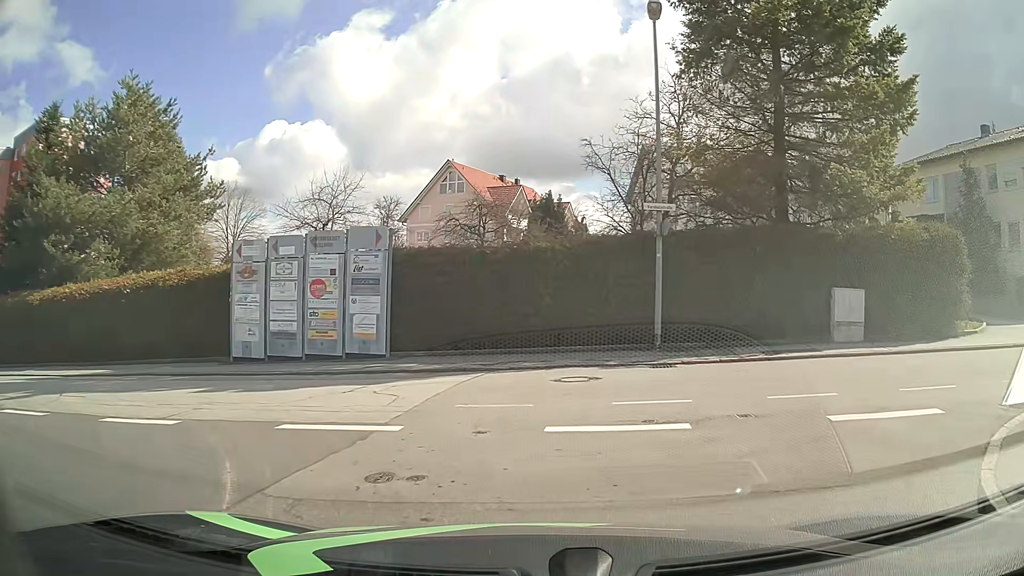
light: Day
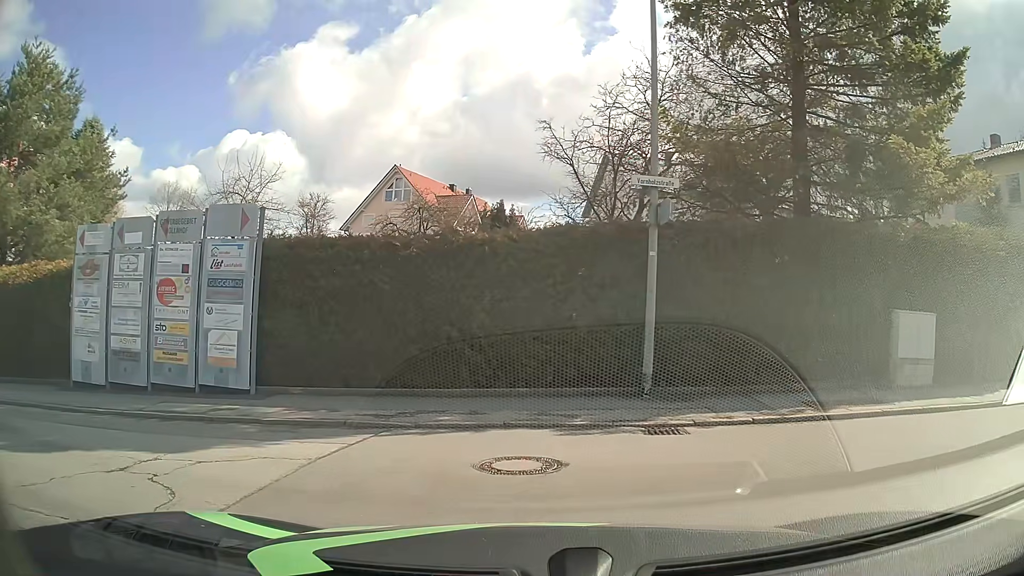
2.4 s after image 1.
(+0.3, +4.8) m; +5°
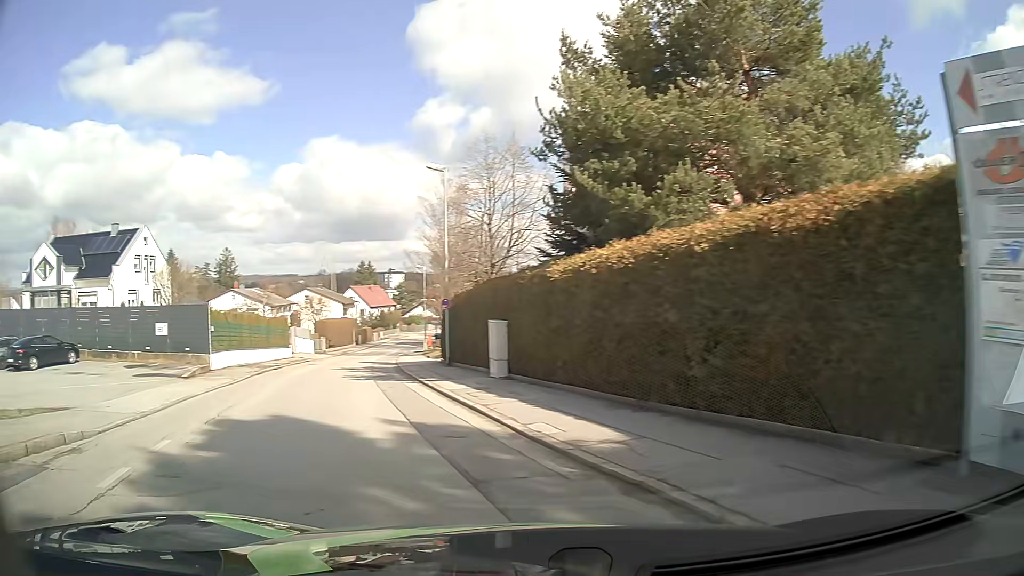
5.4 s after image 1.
(-5.1, +7.8) m; -67°
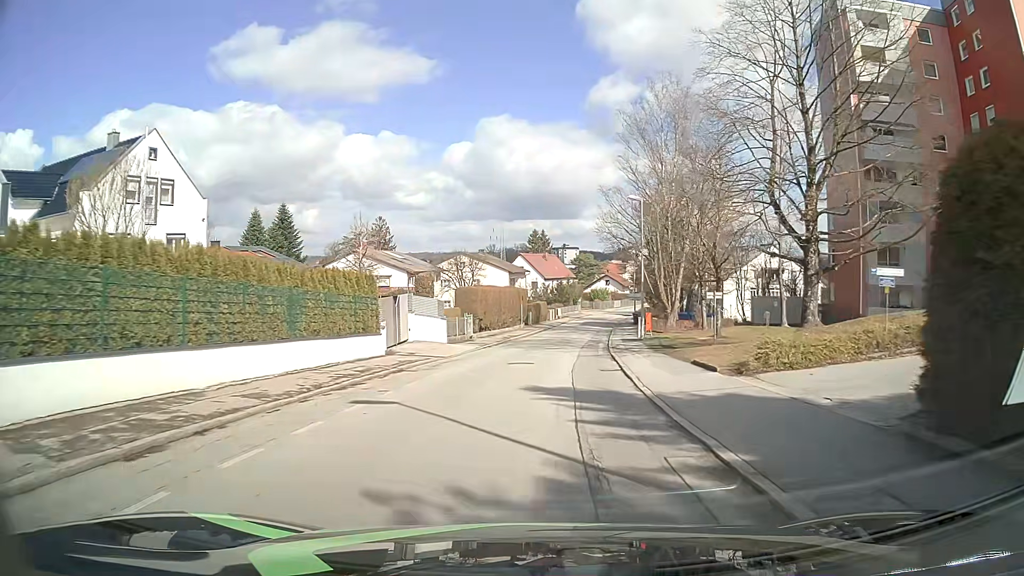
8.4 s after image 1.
(-6.2, +25.9) m; -14°
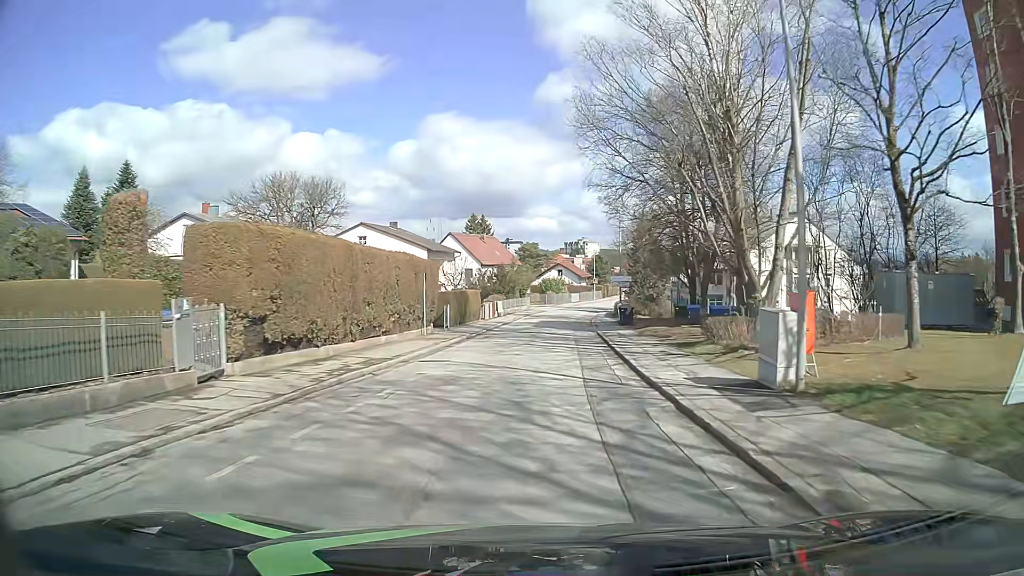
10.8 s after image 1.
(+1.1, +28.5) m; +5°
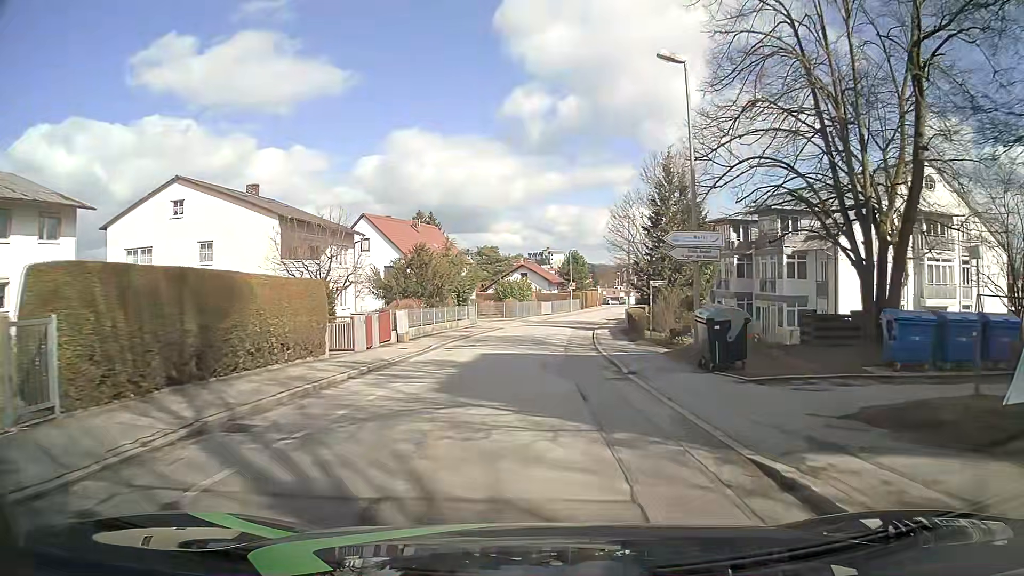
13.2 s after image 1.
(+0.9, +30.3) m; +3°
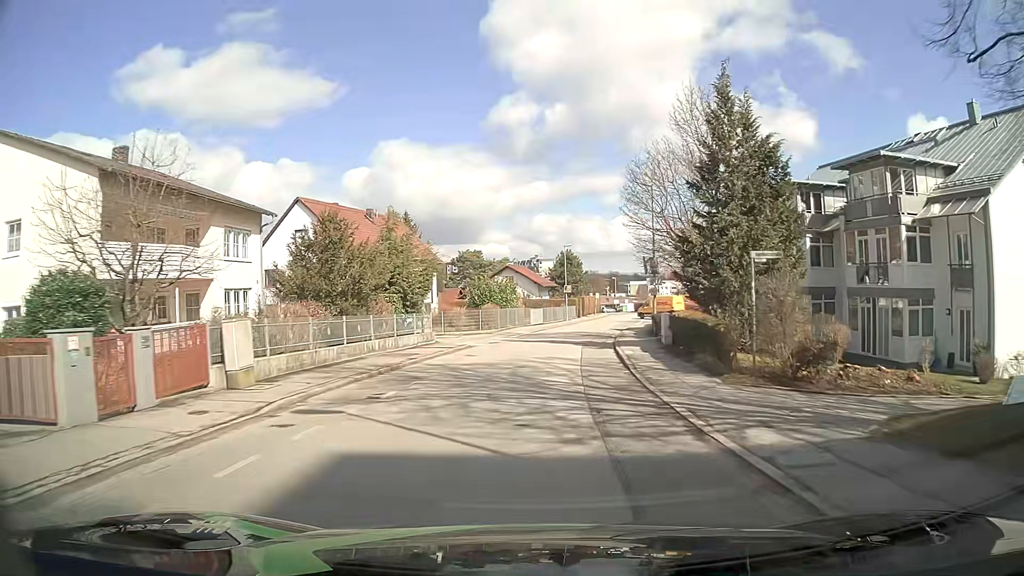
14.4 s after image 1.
(+0.2, +15.2) m; +1°
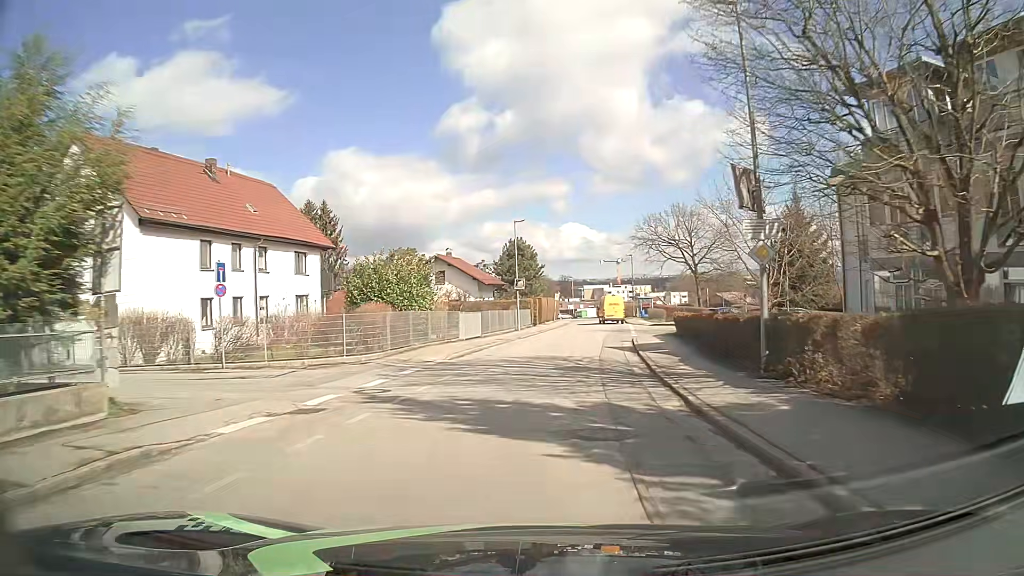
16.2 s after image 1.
(+0.6, +22.5) m; +4°
(0, +10) (+1, +20) (+2, +30) (+4, +40) (+5, +50) (+7, +60) (+8, +70) (+9, +79) (+9, +89) (+9, +99) m
